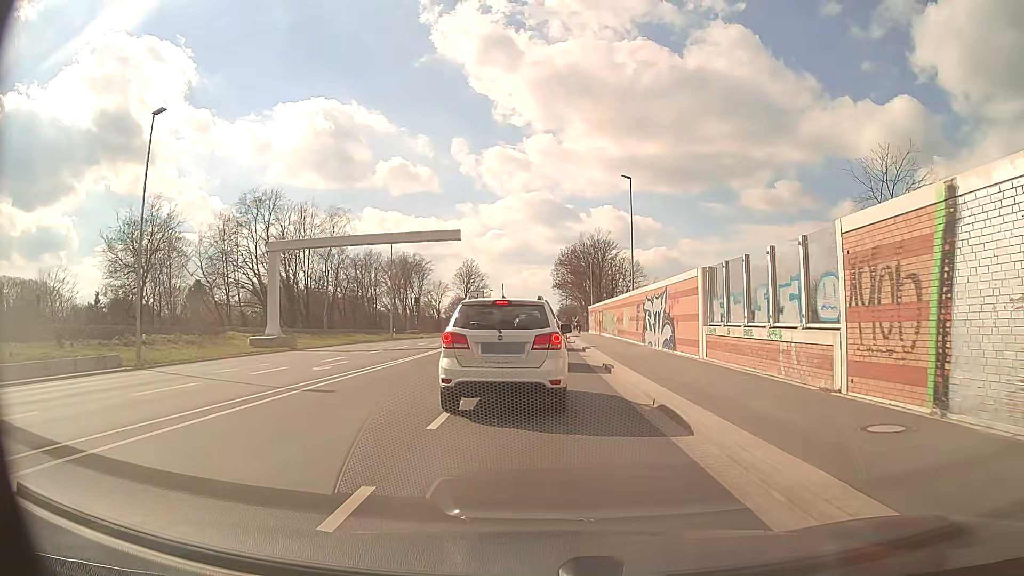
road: secondary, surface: asphalt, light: Day
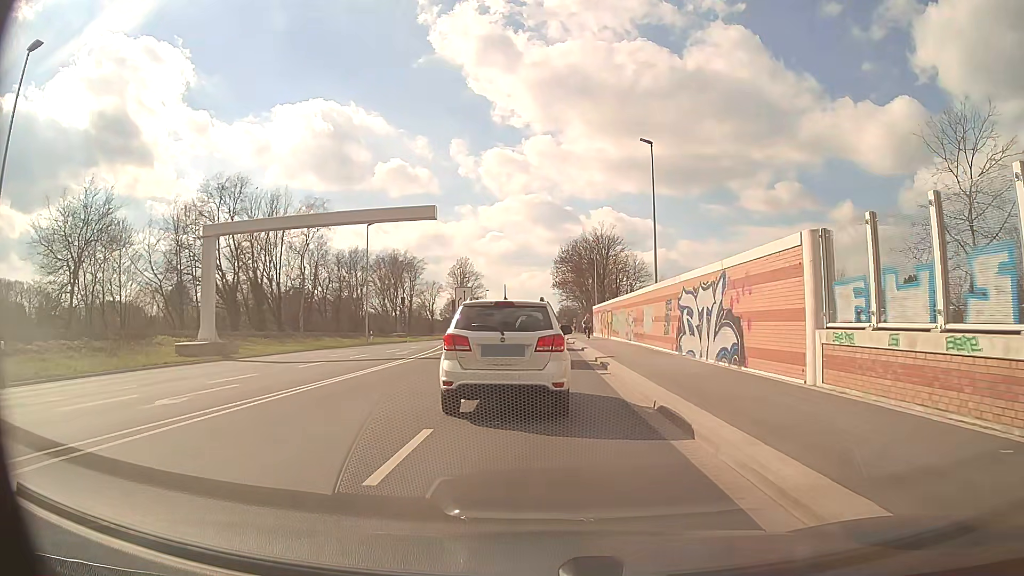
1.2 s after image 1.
(0.0, +9.1) m; 0°
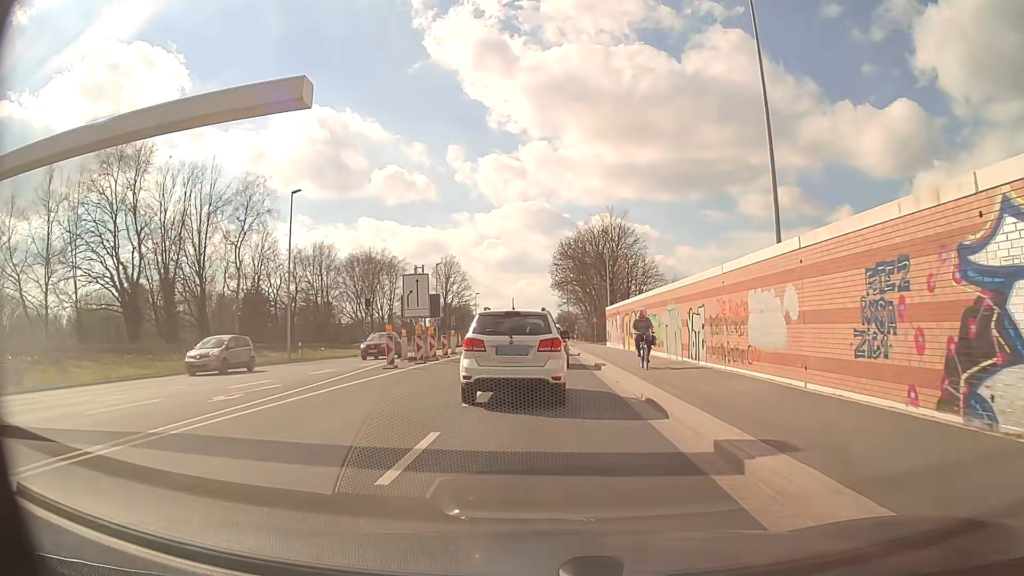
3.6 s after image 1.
(0.0, +18.1) m; 0°
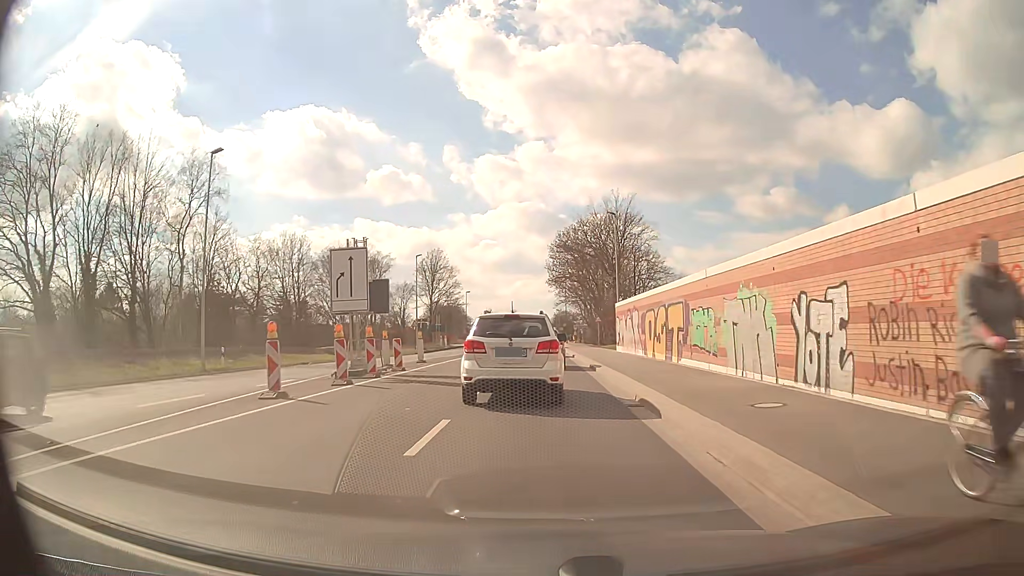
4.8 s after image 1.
(0.0, +10.8) m; 0°
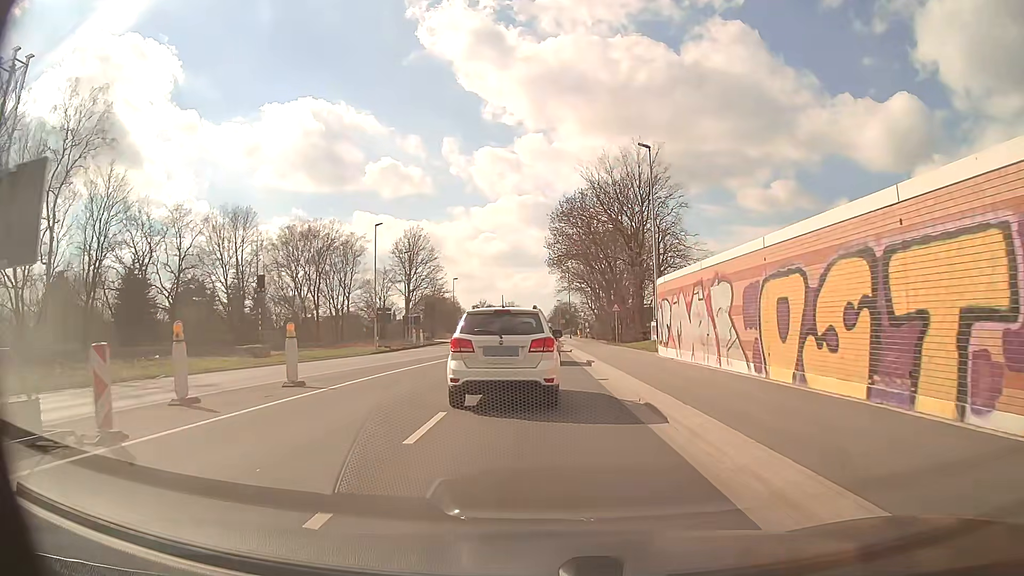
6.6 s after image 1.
(+0.1, +17.8) m; 0°
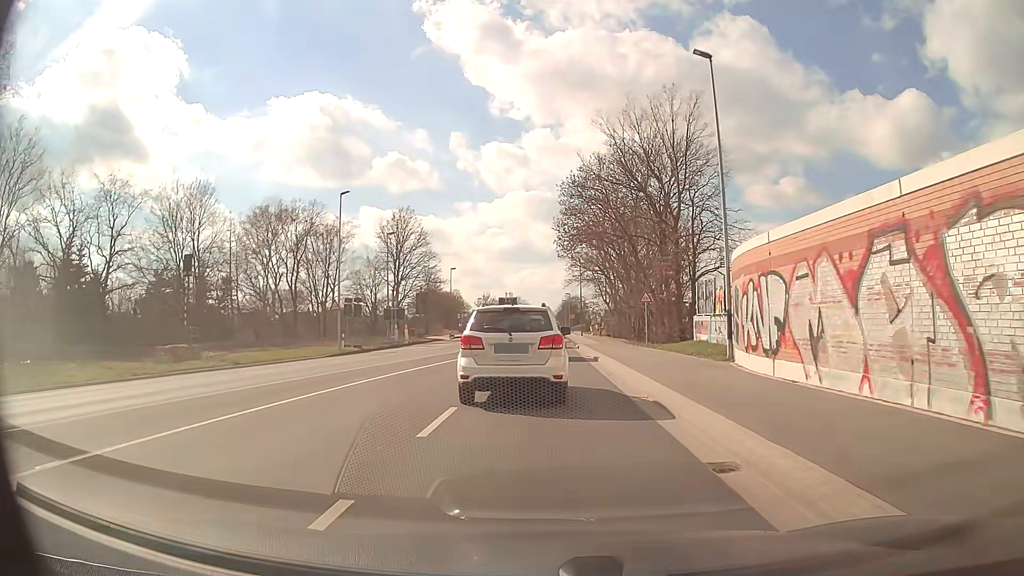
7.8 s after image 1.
(-0.1, +11.8) m; 0°
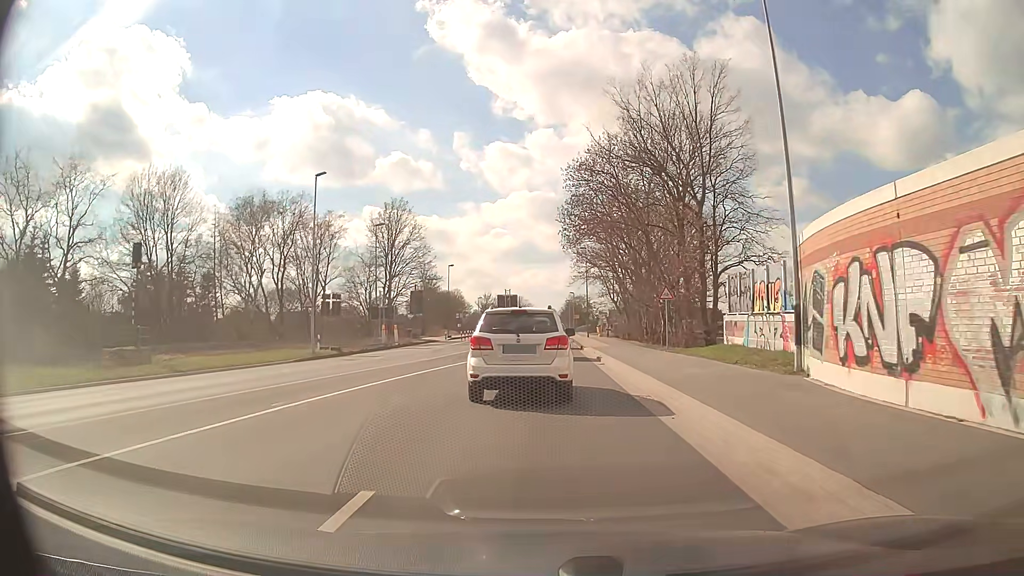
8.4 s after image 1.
(0.0, +5.7) m; 0°
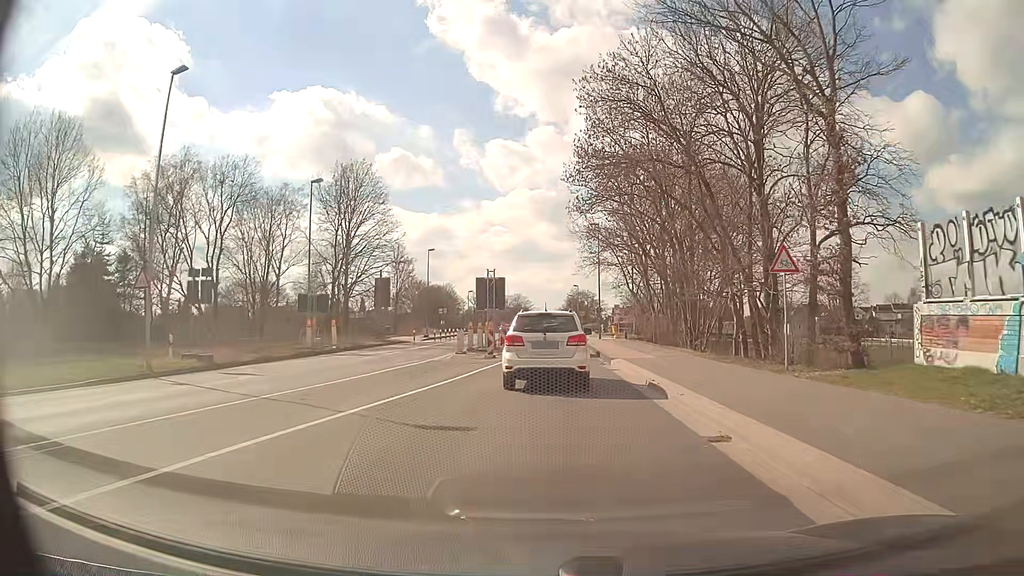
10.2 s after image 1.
(-0.1, +17.2) m; 0°
(0, +10) (0, +20) (0, +30) (+1, +40) (+1, +50) (+1, +60) (+1, +70) (+1, +80) (+1, +90) (+1, +100) m
